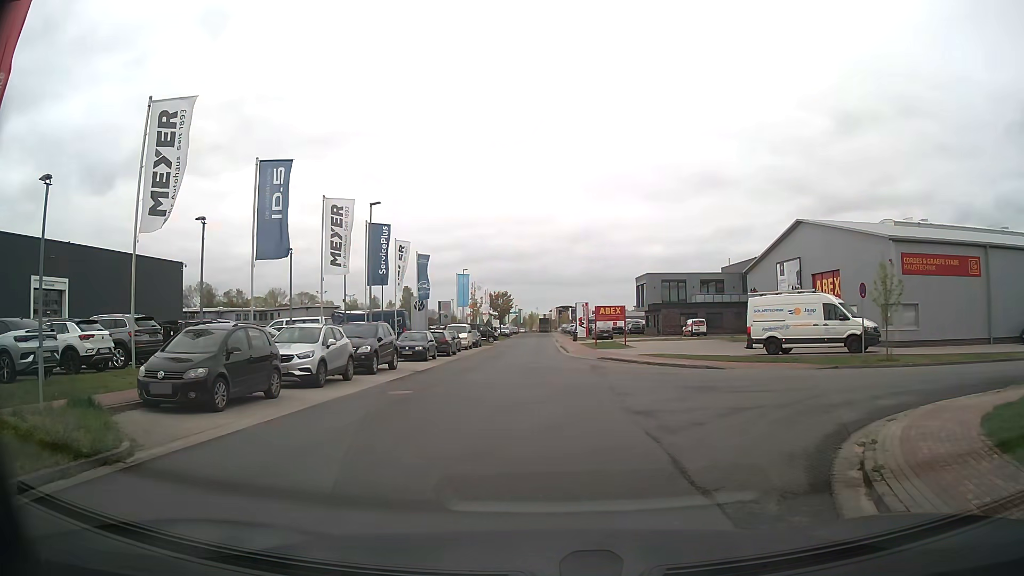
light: Day
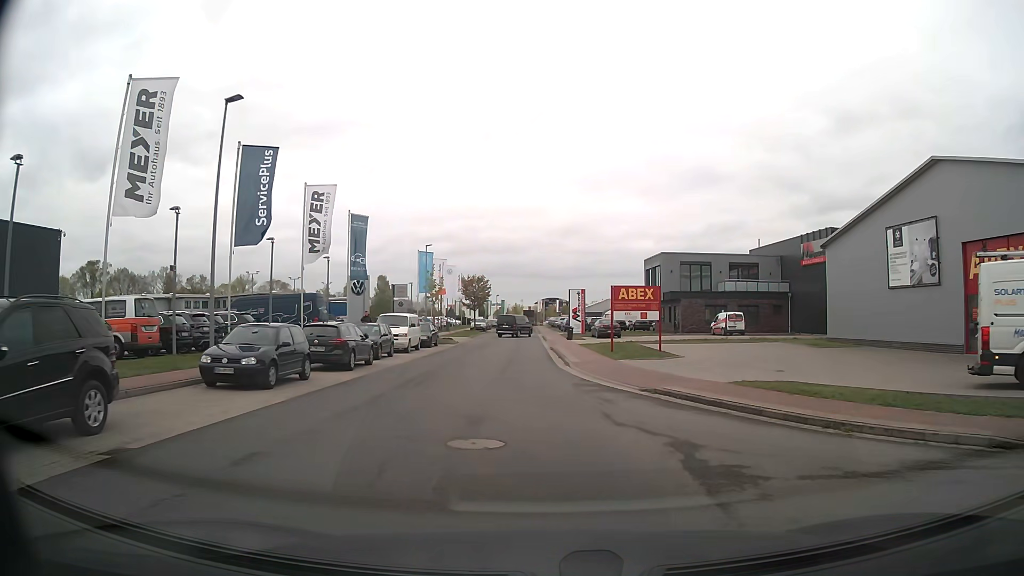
(-0.3, +18.3) m; 0°
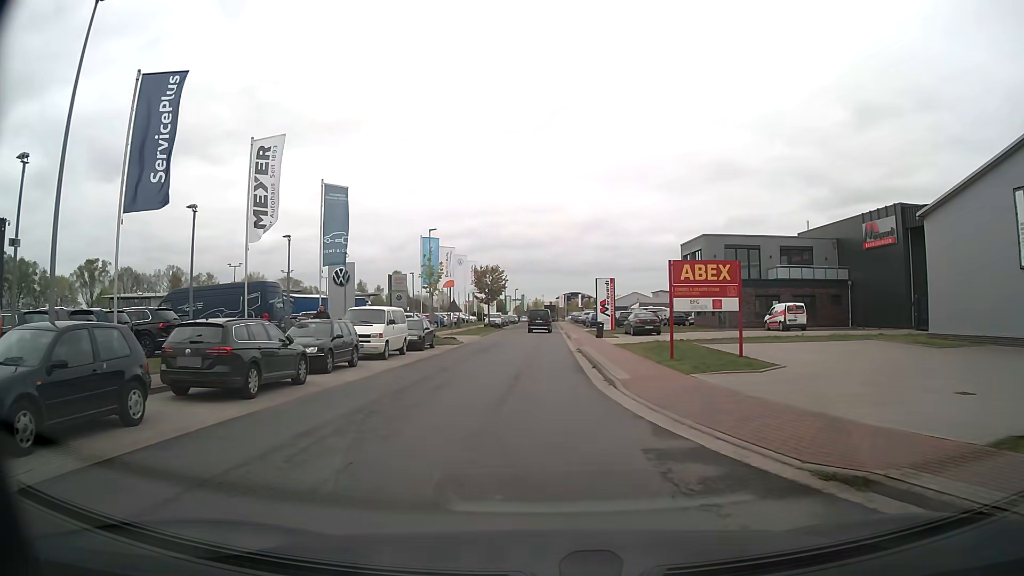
(-0.1, +8.7) m; -2°
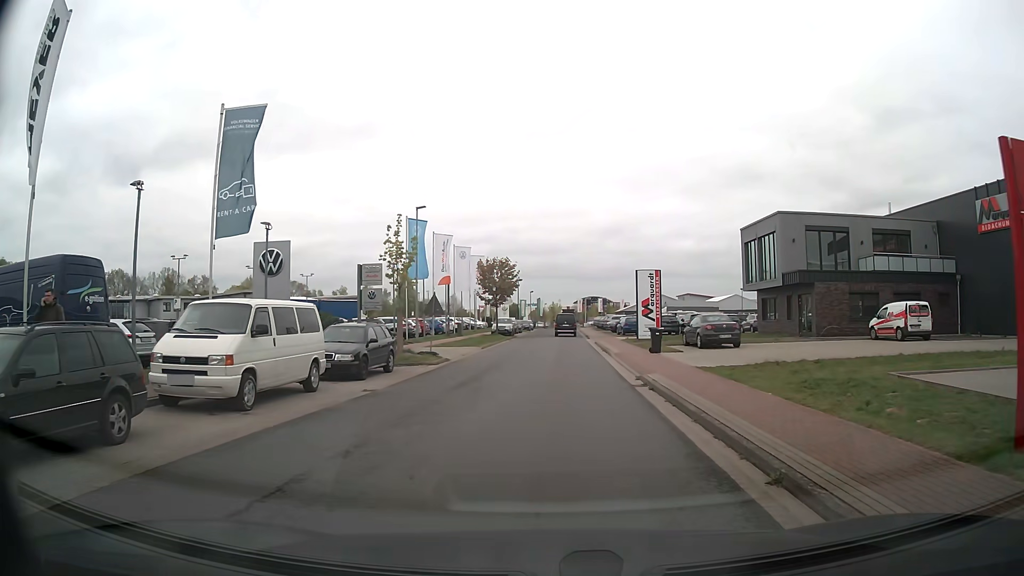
(-0.3, +13.1) m; -1°
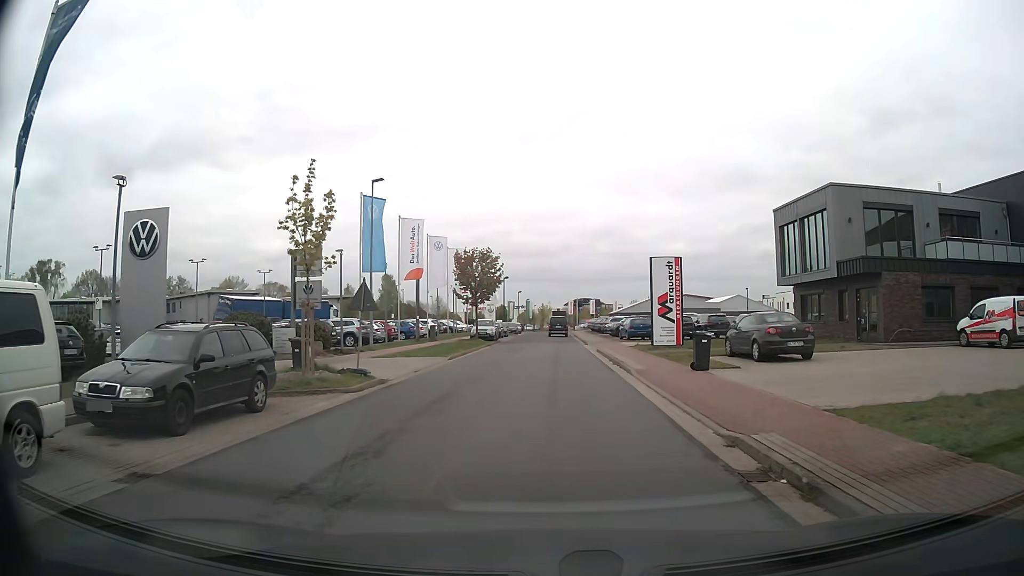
(+0.1, +9.1) m; +1°
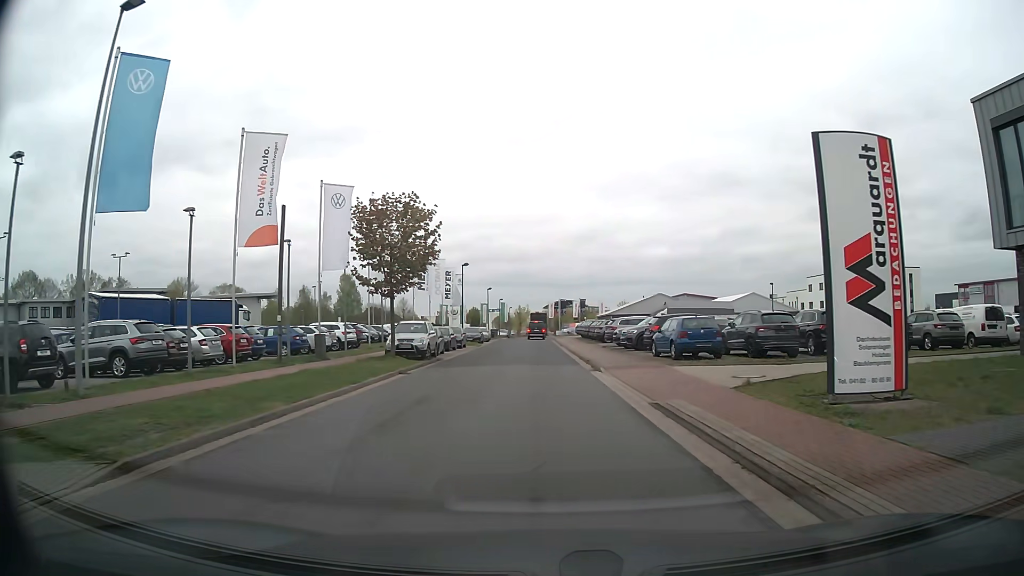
(+0.4, +21.9) m; +2°
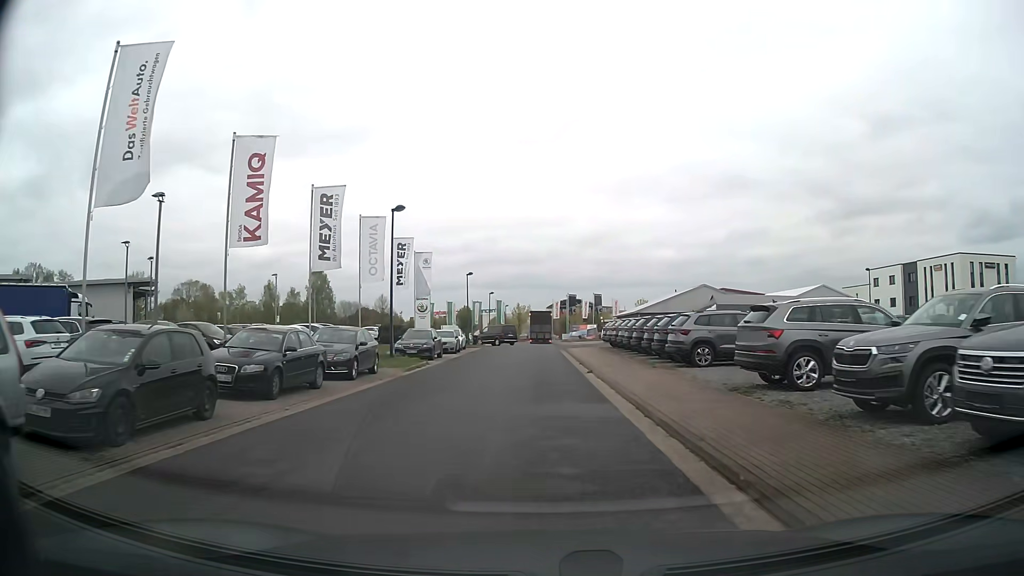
(-0.1, +26.8) m; -1°
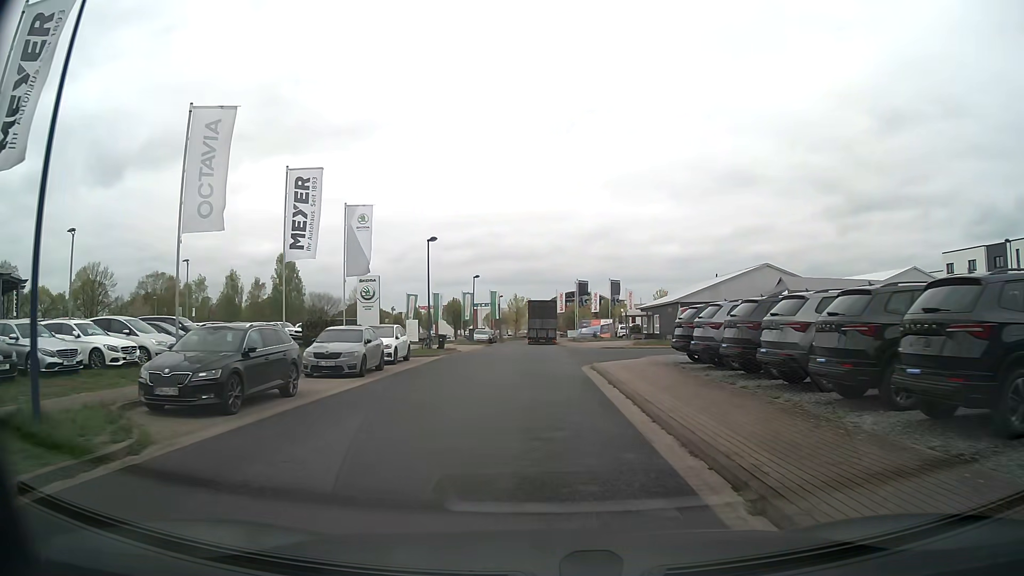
(+0.2, +21.3) m; 0°
(0, +10) (0, +20) (0, +30) (0, +40) (0, +50) (-3, +60) (-3, +70) (-3, +80) (-2, +89) (+2, +99) m
